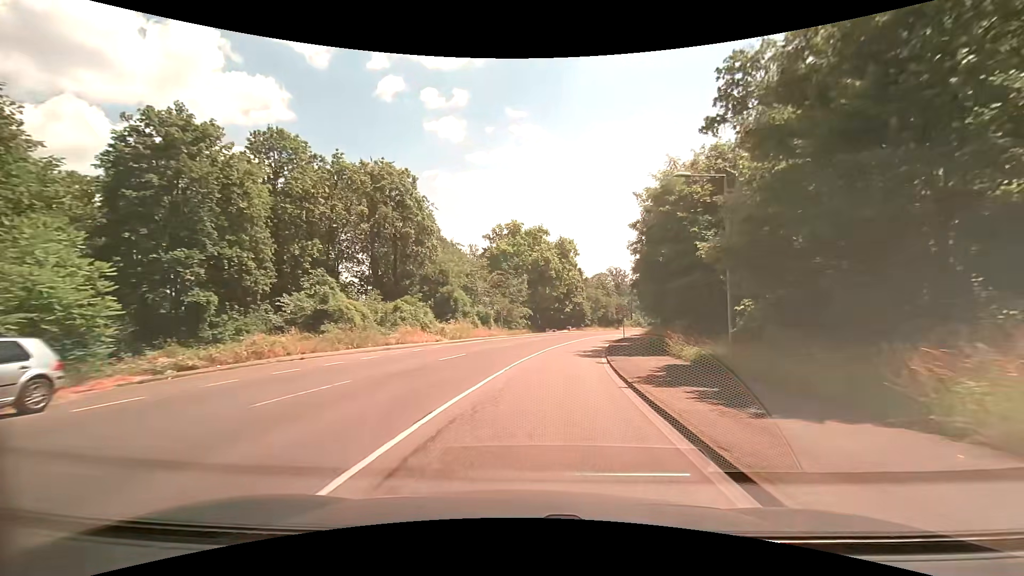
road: secondary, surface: asphalt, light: Day
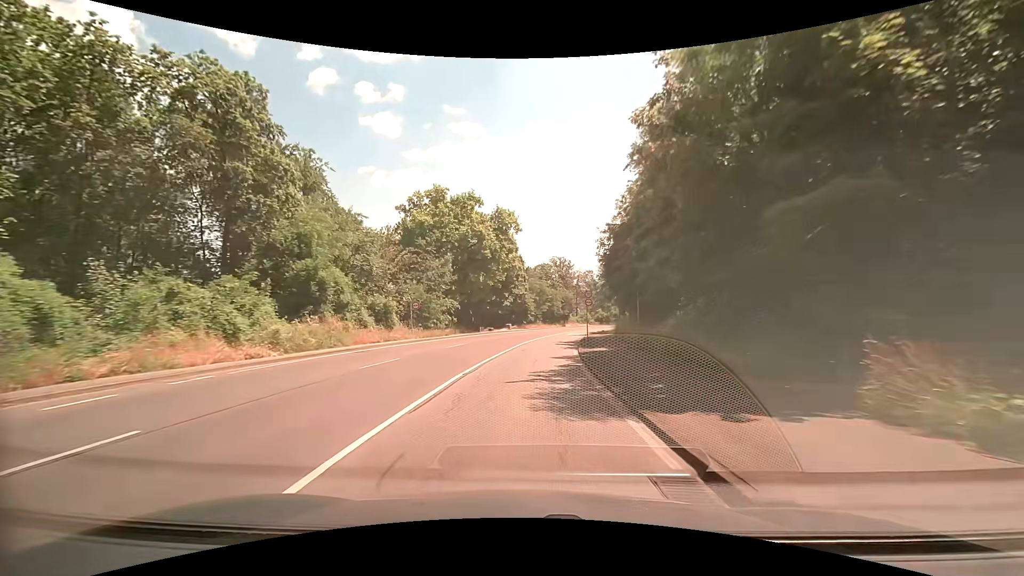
(+1.2, +17.3) m; +8°
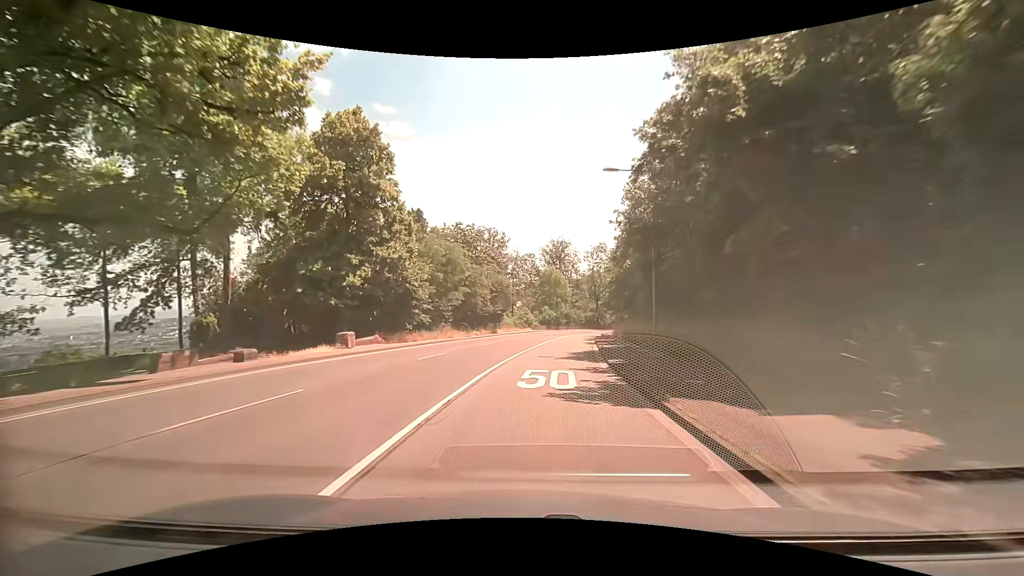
(+2.3, +43.4) m; +7°
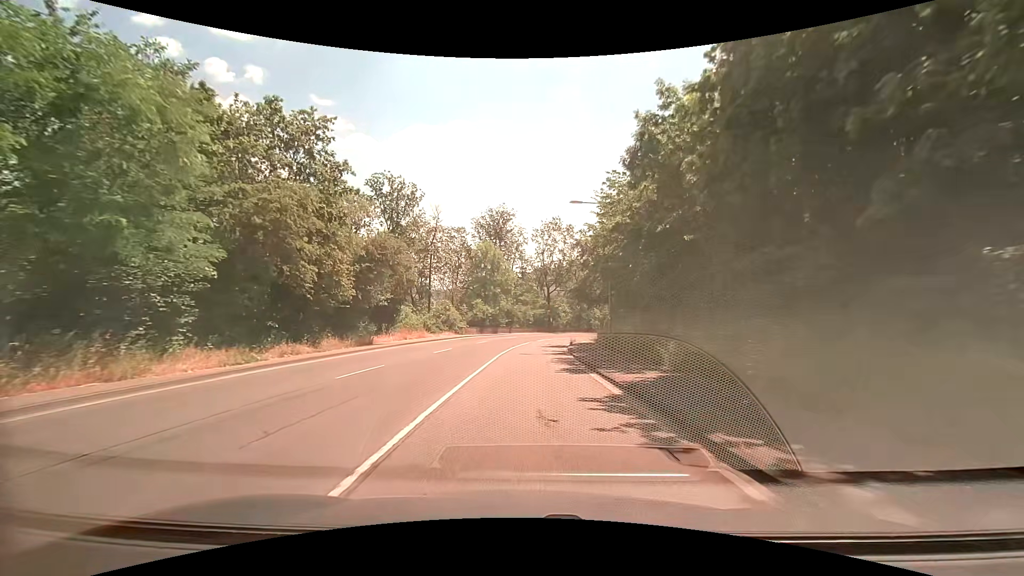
(+1.8, +28.7) m; +7°
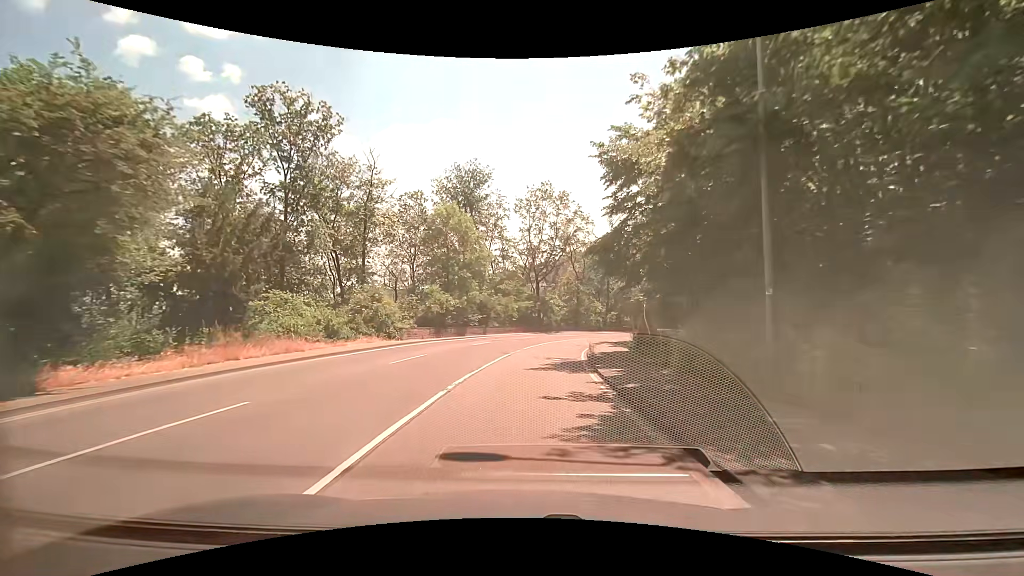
(+0.4, +19.7) m; +2°
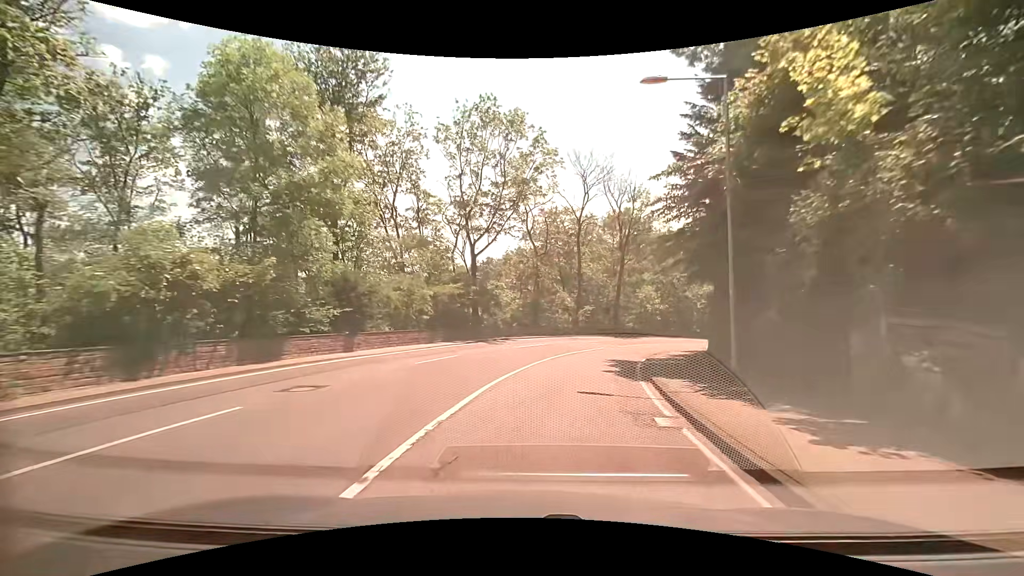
(+1.0, +25.2) m; +7°
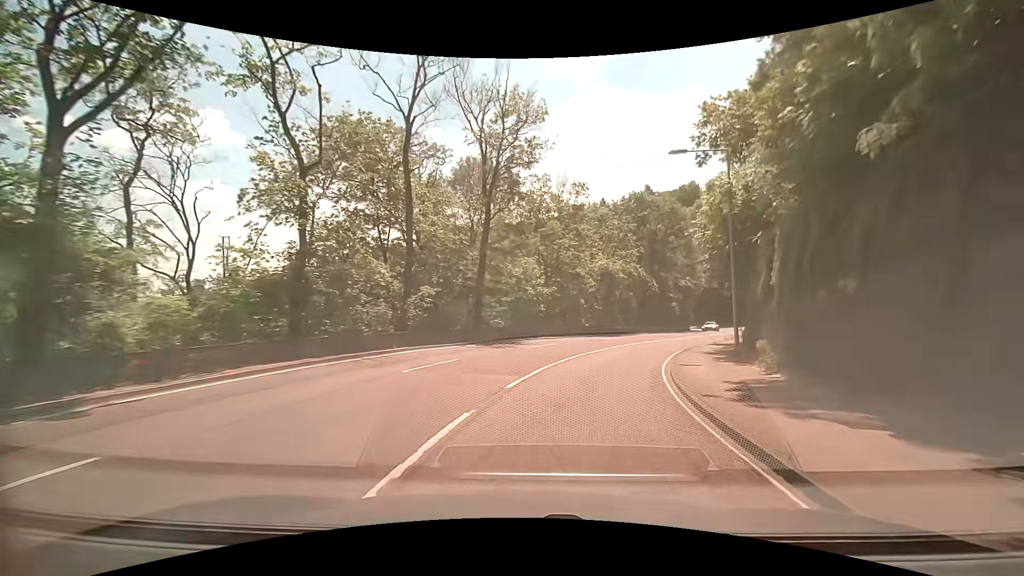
(+3.1, +24.6) m; +16°
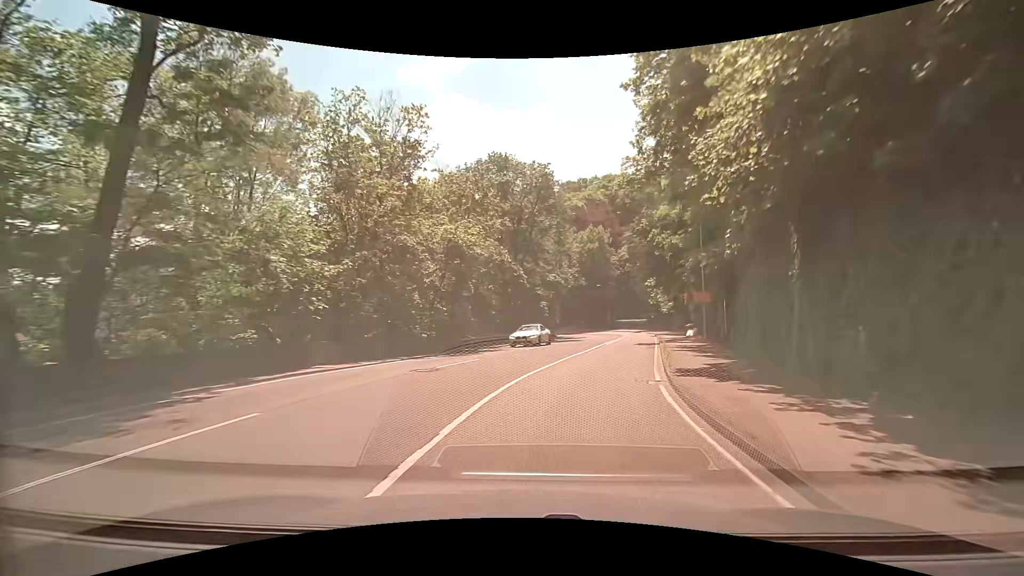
(+2.7, +19.3) m; +17°
(+1, +10) (+3, +20) (+5, +29) (+8, +39) (+10, +49) (+12, +59) (+14, +68) (+14, +78) (+12, +88) (+10, +98) m
